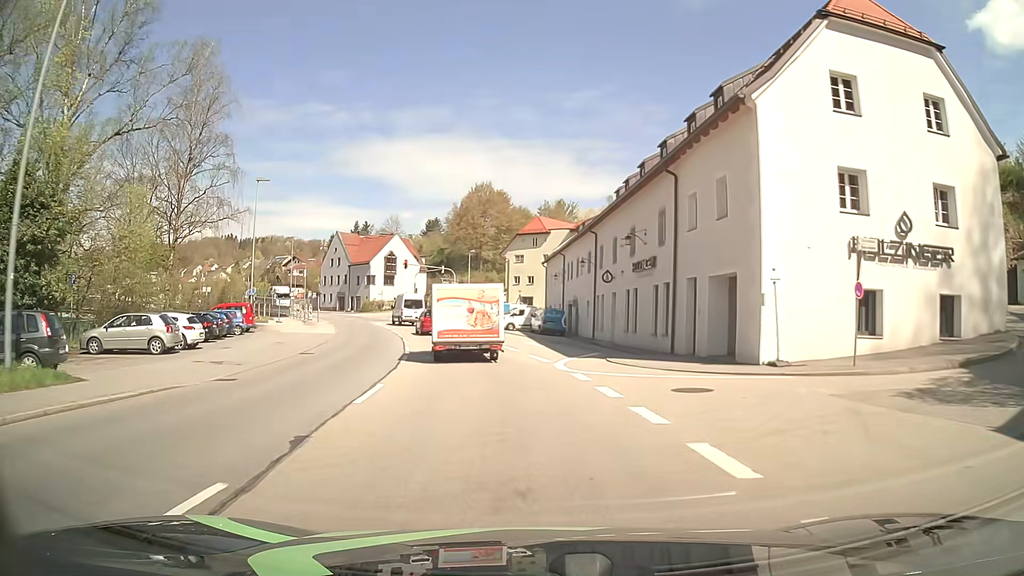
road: primary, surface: asphalt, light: Day
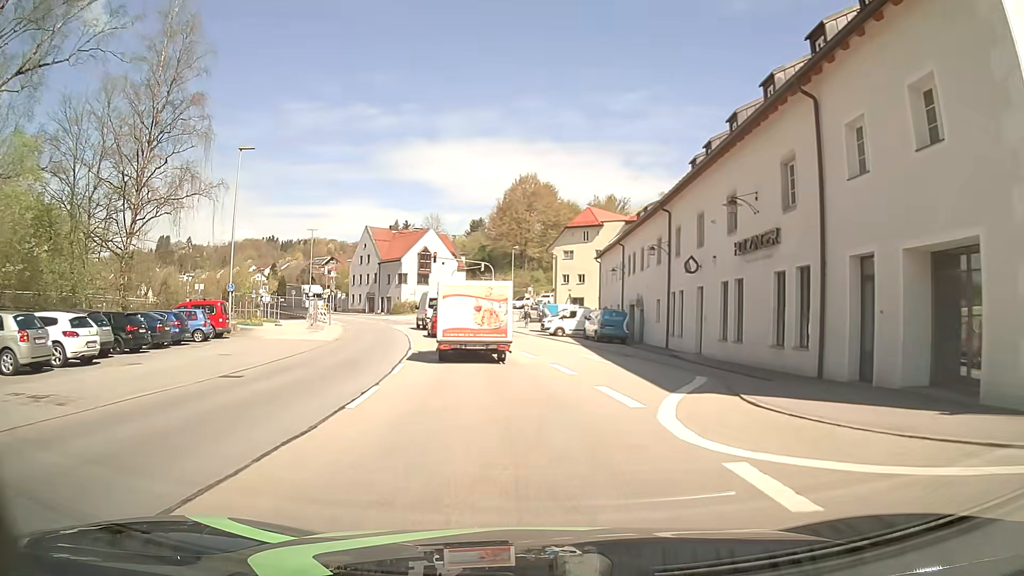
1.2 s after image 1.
(-0.4, +9.9) m; -4°
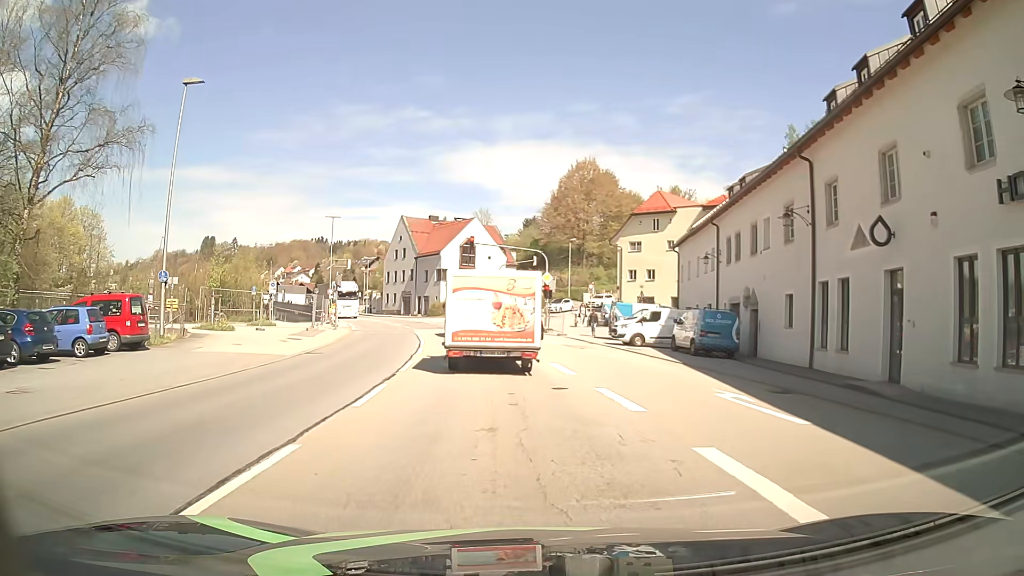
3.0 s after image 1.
(-0.5, +11.8) m; -5°
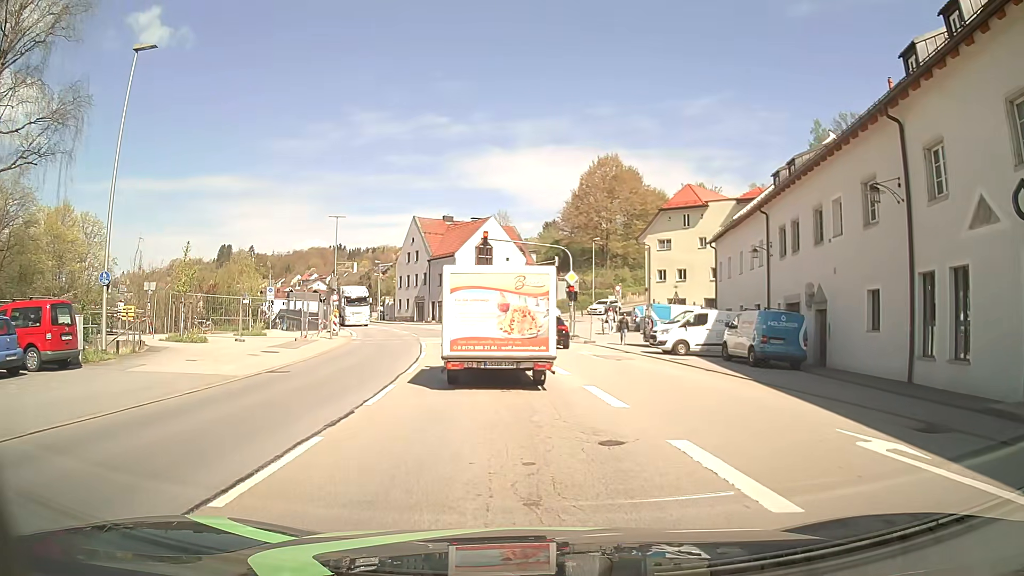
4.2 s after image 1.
(0.0, +5.0) m; -1°
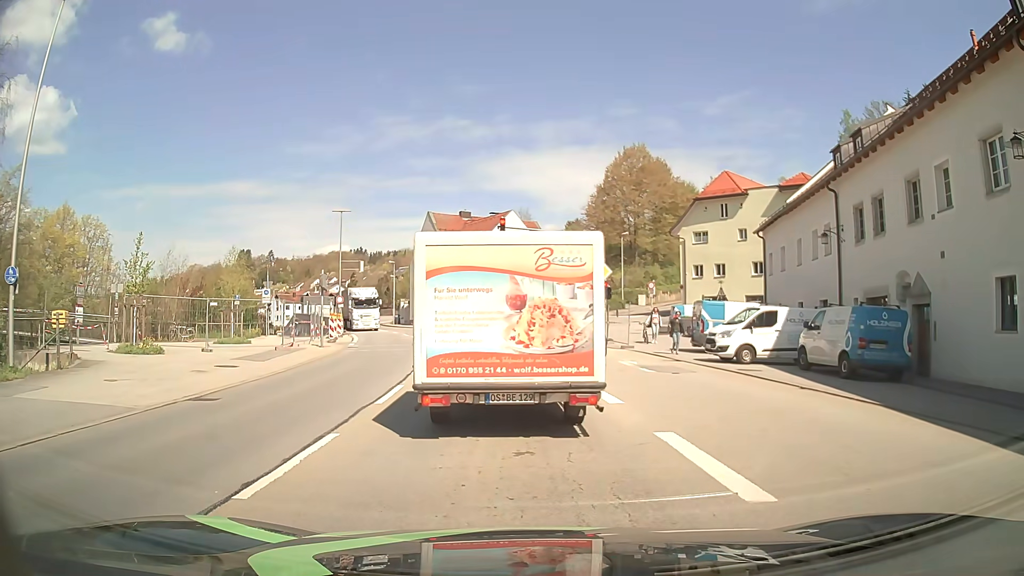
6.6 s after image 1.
(-0.2, +5.3) m; -4°
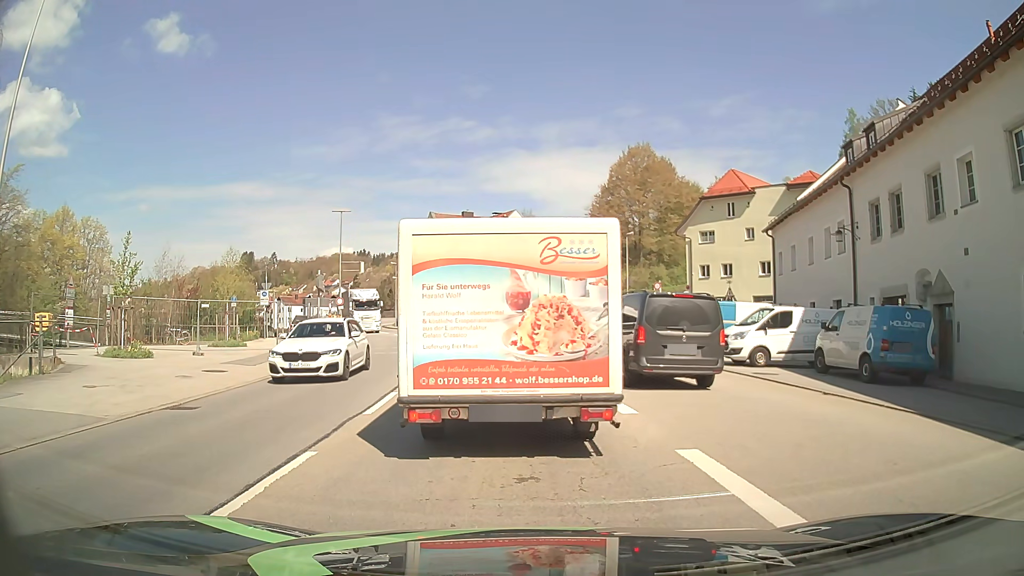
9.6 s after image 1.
(0.0, +1.0) m; 0°
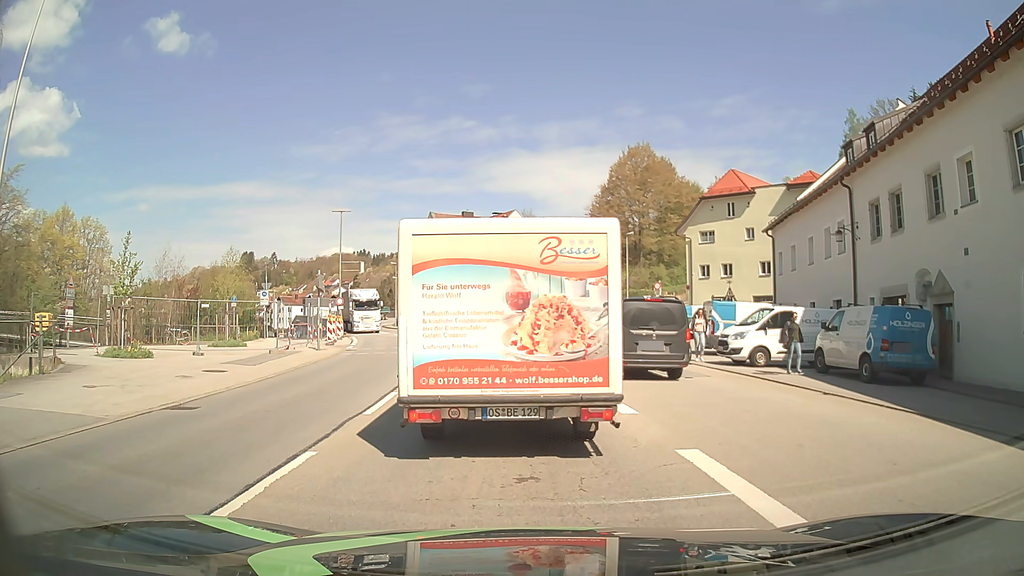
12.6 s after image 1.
(0.0, 0.0) m; 0°
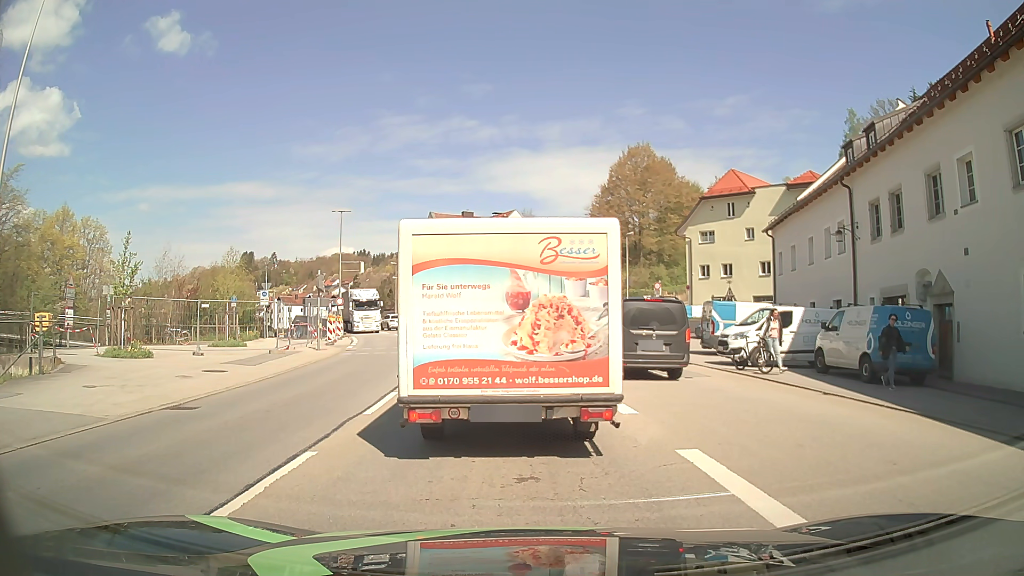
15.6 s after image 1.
(0.0, 0.0) m; 0°
